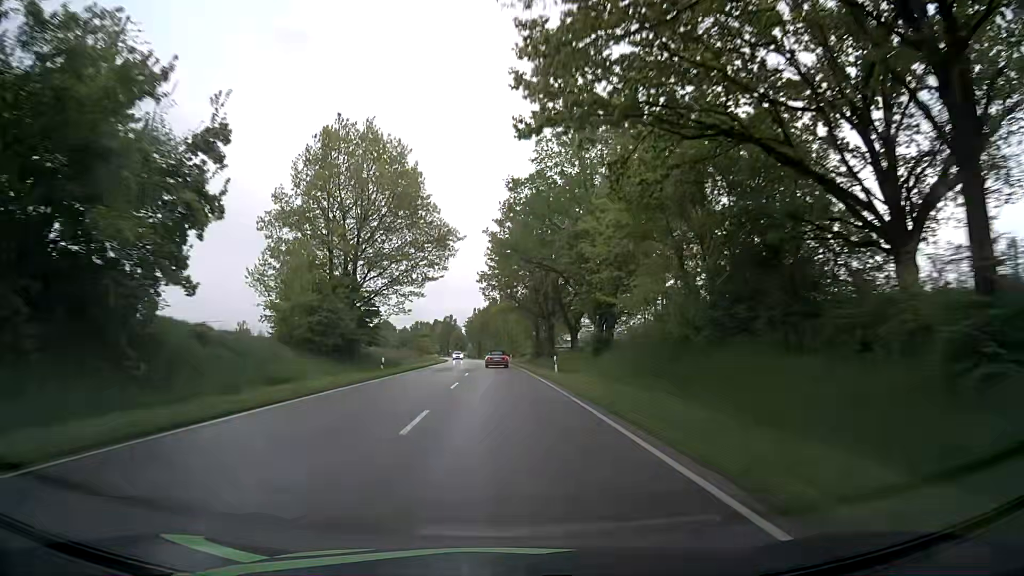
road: secondary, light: Day
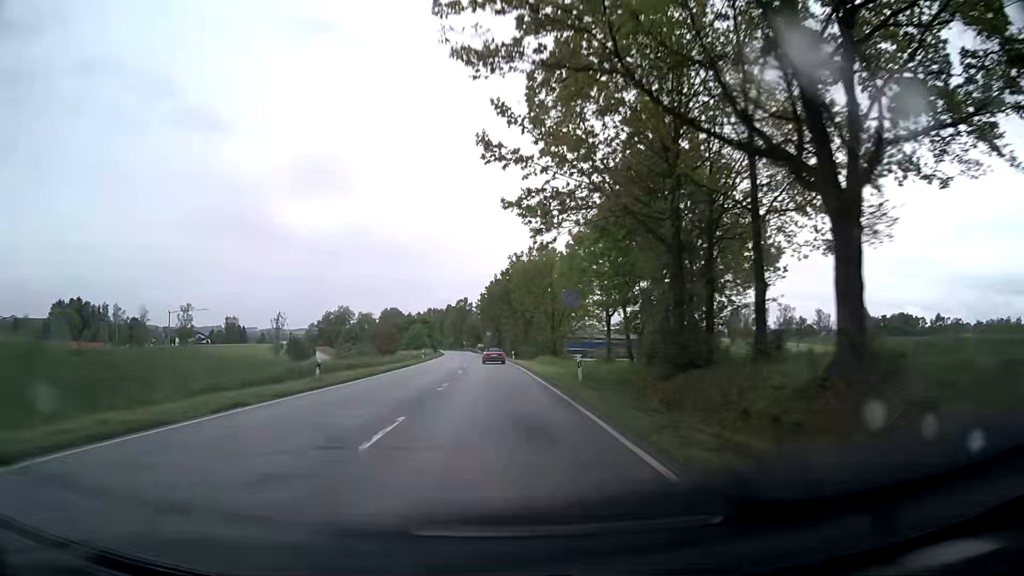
(-0.8, +62.5) m; -2°
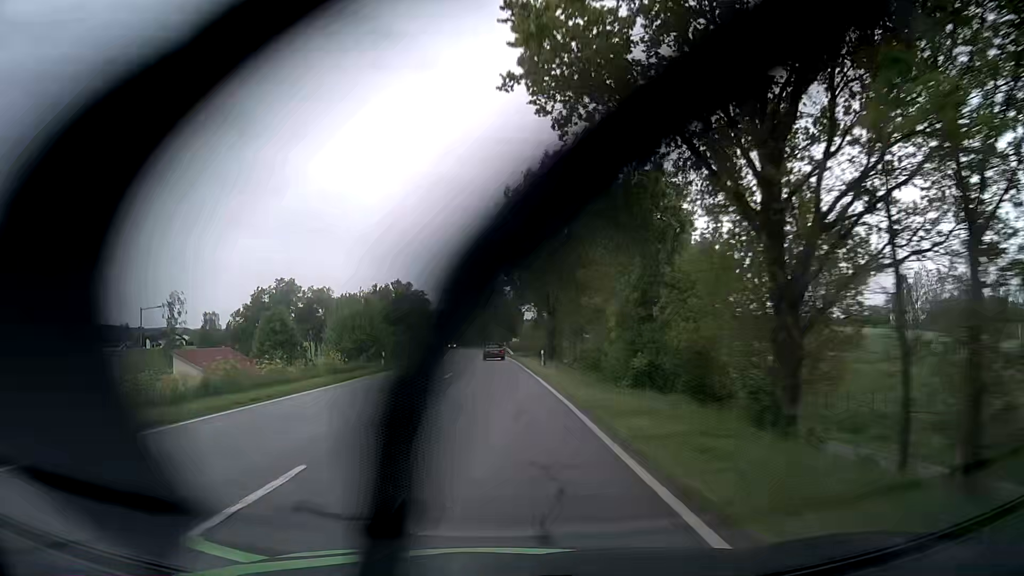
(-2.5, +77.9) m; -4°
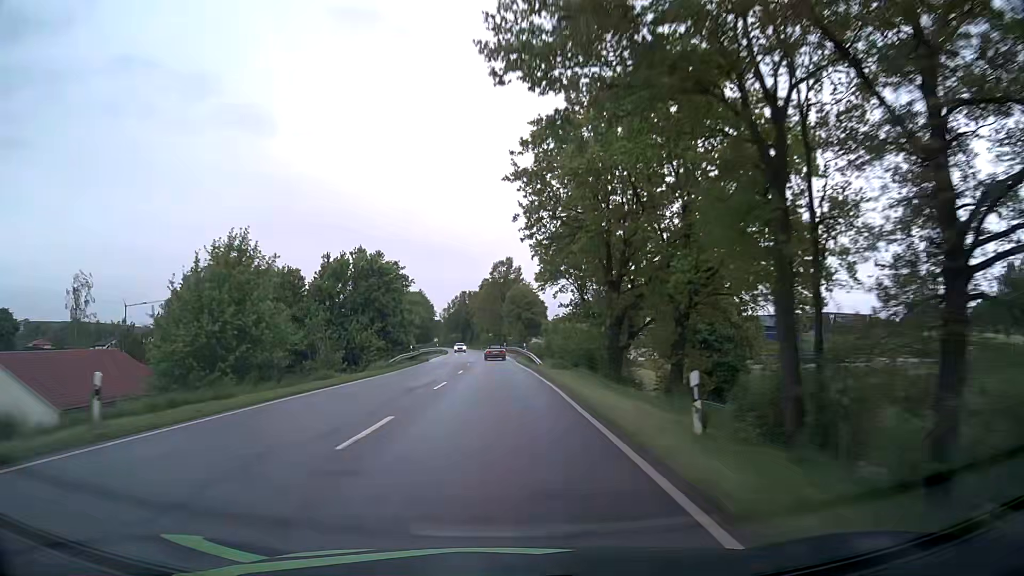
(-0.4, +31.2) m; -1°
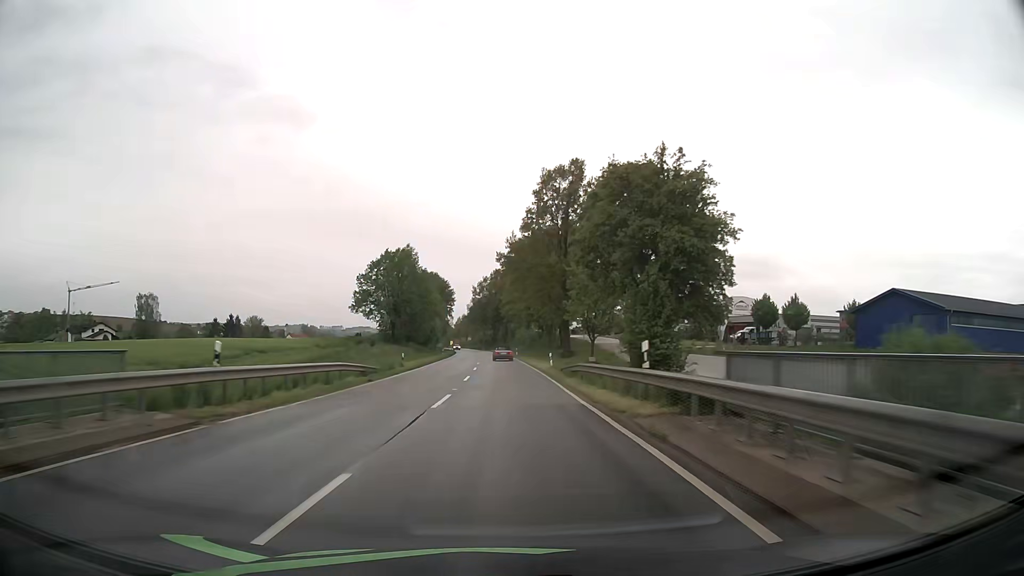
(-2.7, +77.8) m; -4°
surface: asphalt
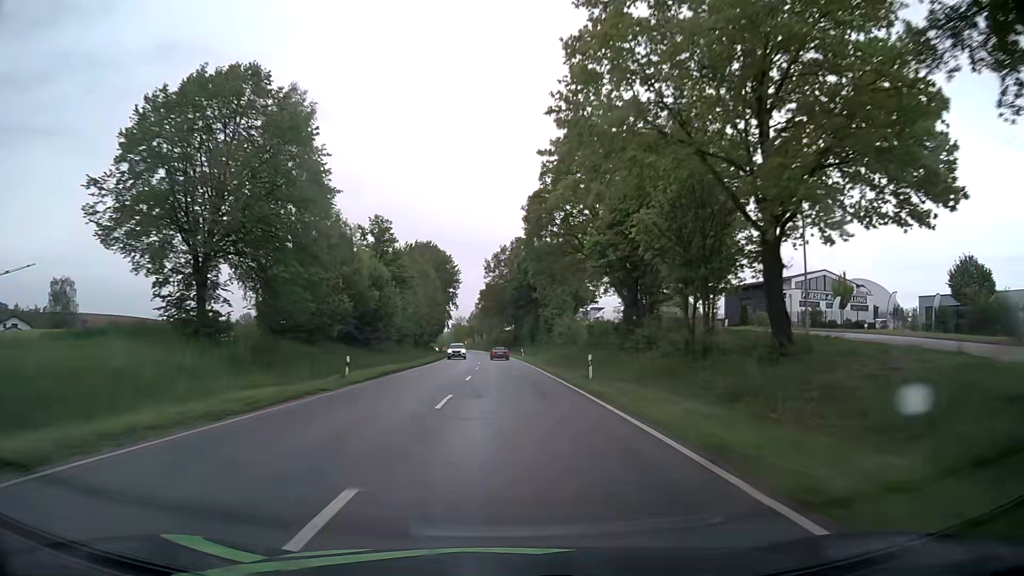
(-1.2, +62.0) m; -2°
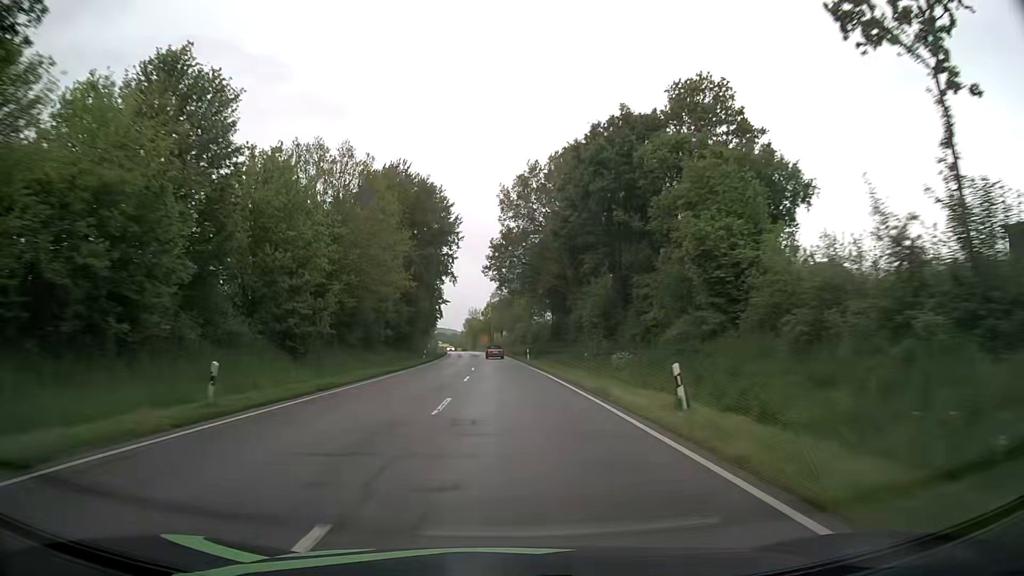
(-1.1, +61.8) m; -2°
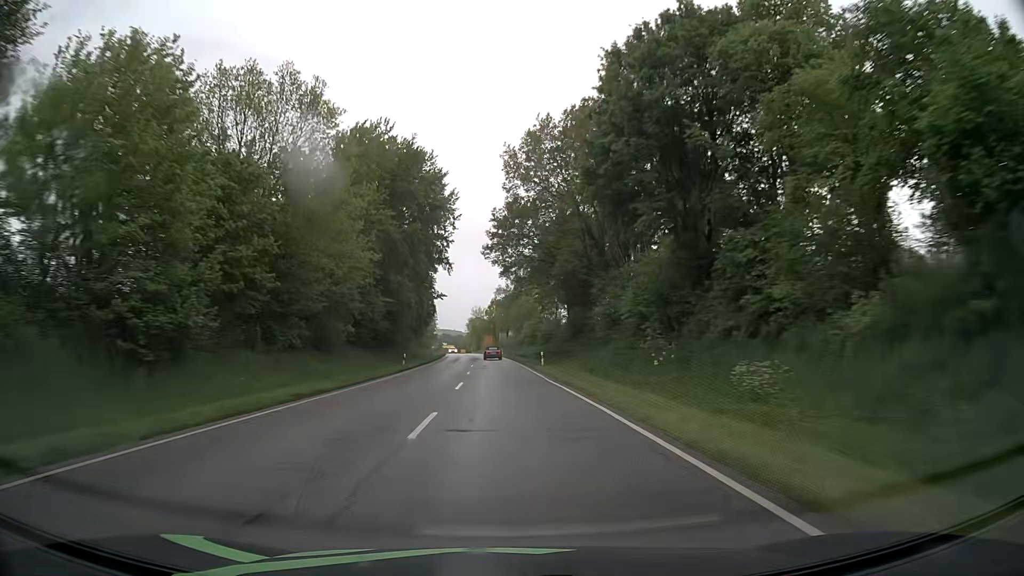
(-0.1, +15.4) m; -1°
(0, +10) (0, +20) (0, +30) (0, +40) (-1, +50) (-1, +60) (-1, +70) (-2, +80) (-2, +90) (-3, +100) m
